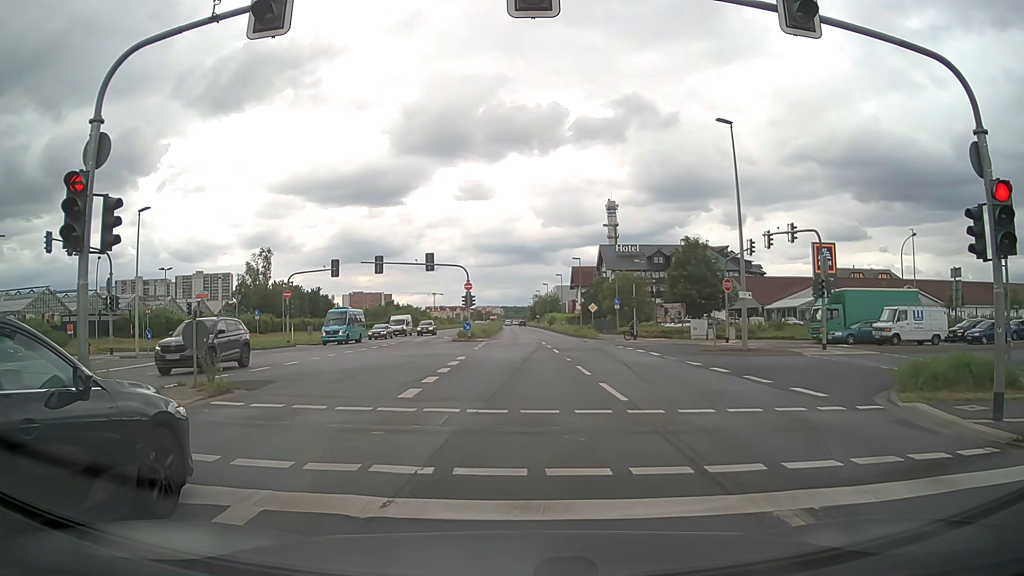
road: primary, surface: asphalt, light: Day
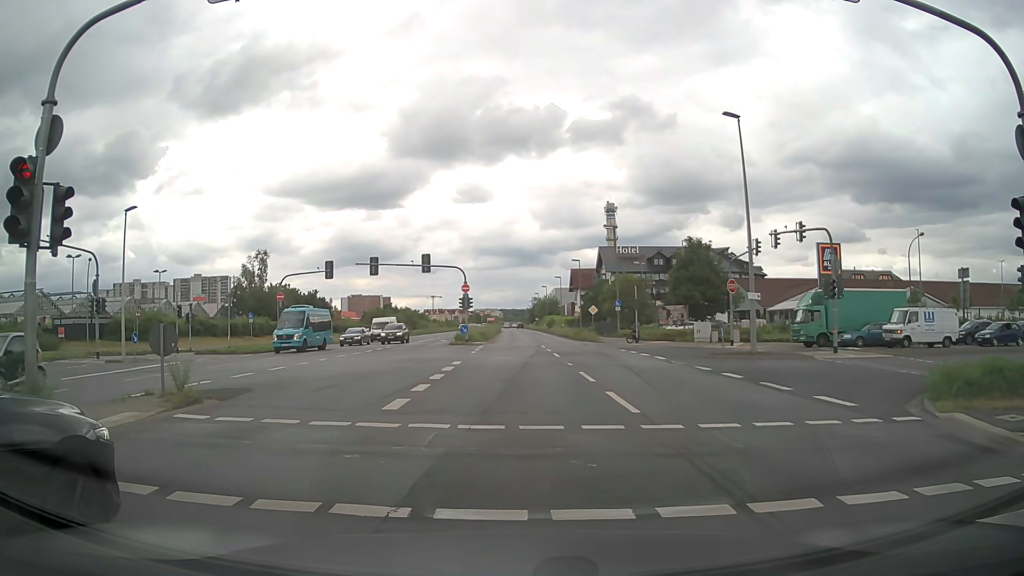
(0.0, +1.2) m; -1°
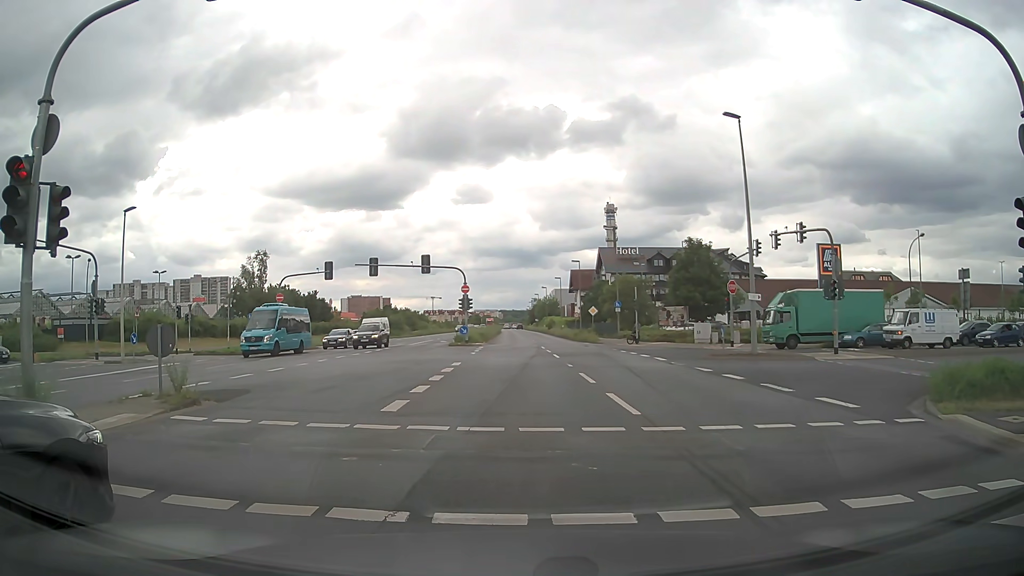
(0.0, +0.1) m; 0°
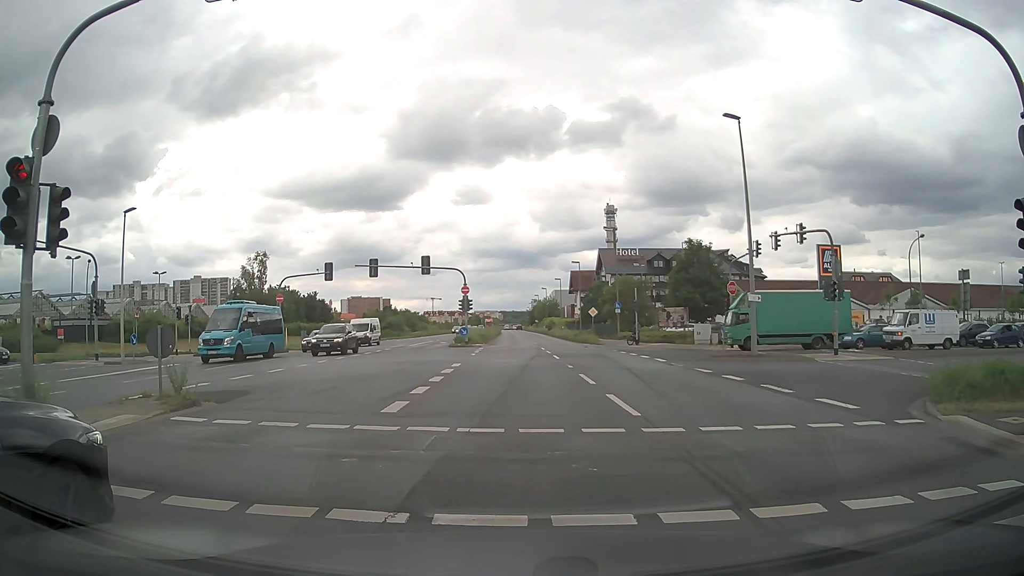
(0.0, 0.0) m; 0°
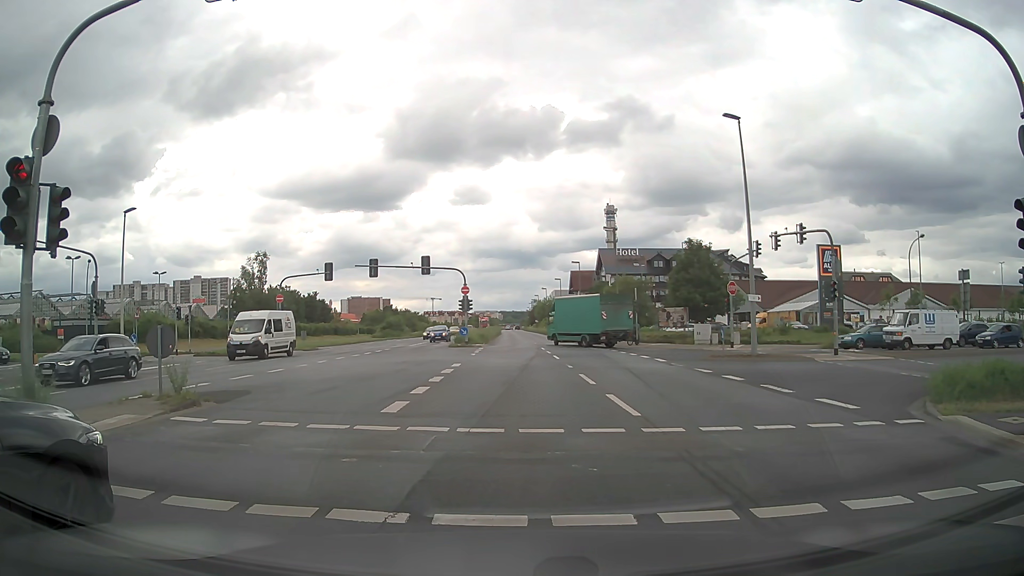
(0.0, 0.0) m; 0°
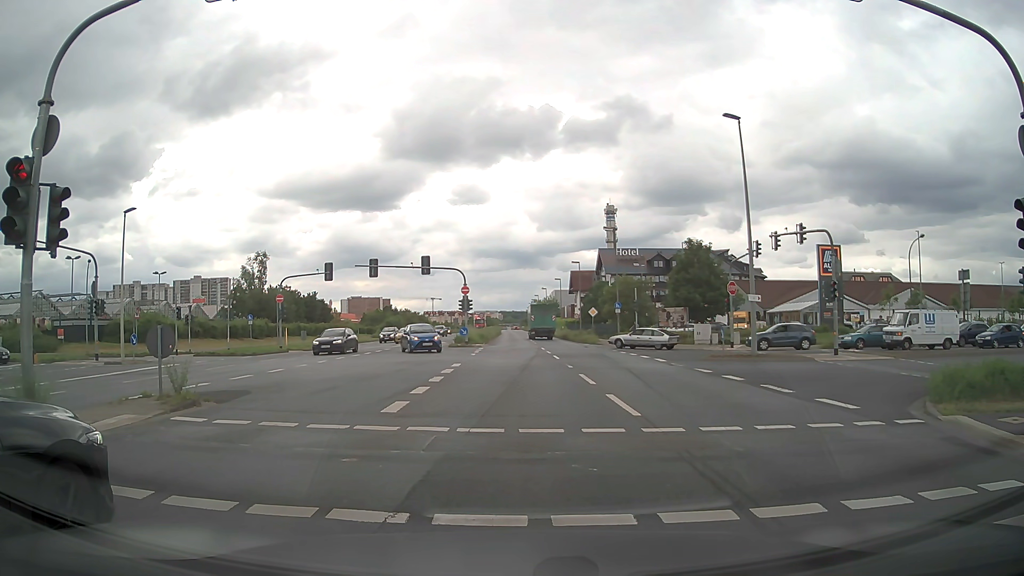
(0.0, 0.0) m; 0°
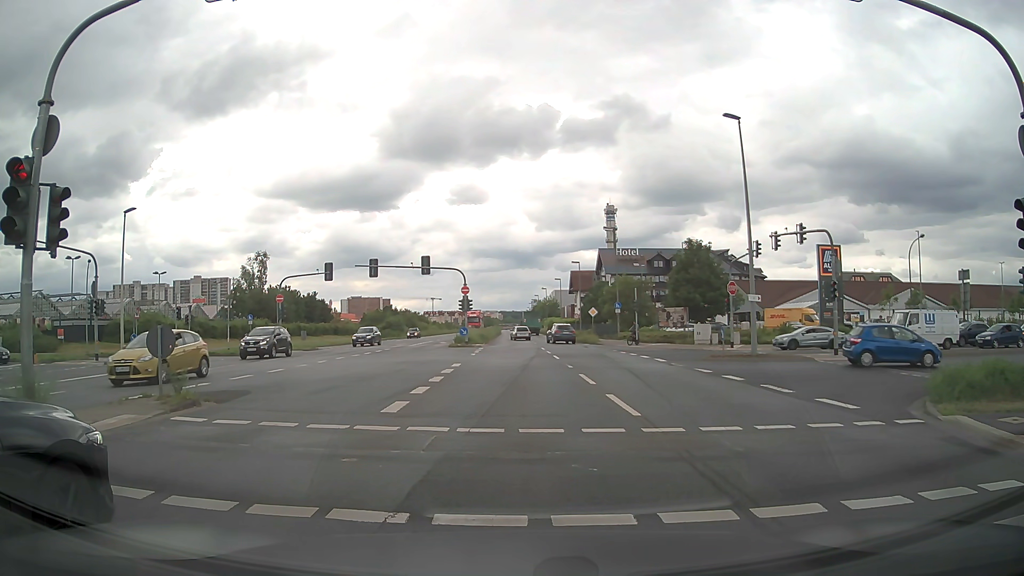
(0.0, 0.0) m; 0°
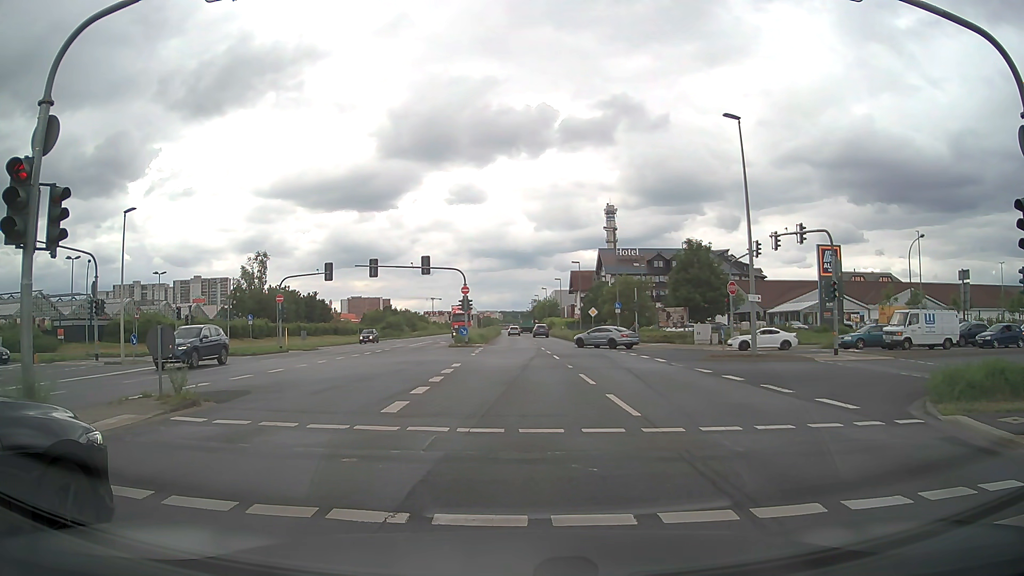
(0.0, 0.0) m; 0°
(0, +10) (0, +20) (0, +30) (0, +40) (0, +50) (0, +60) (0, +70) (0, +80) (-1, +90) (-1, +100) m
